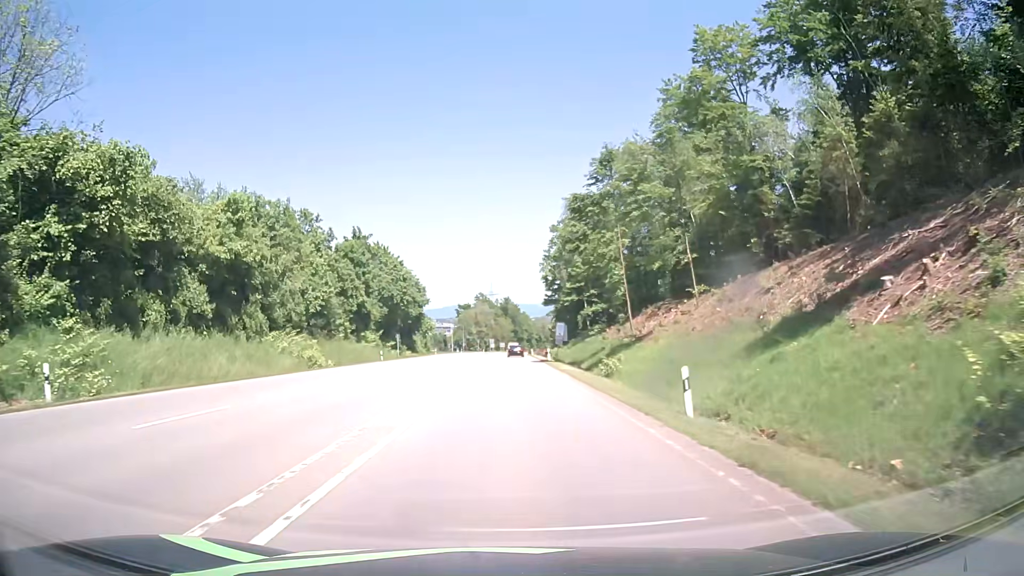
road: secondary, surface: asphalt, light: Day
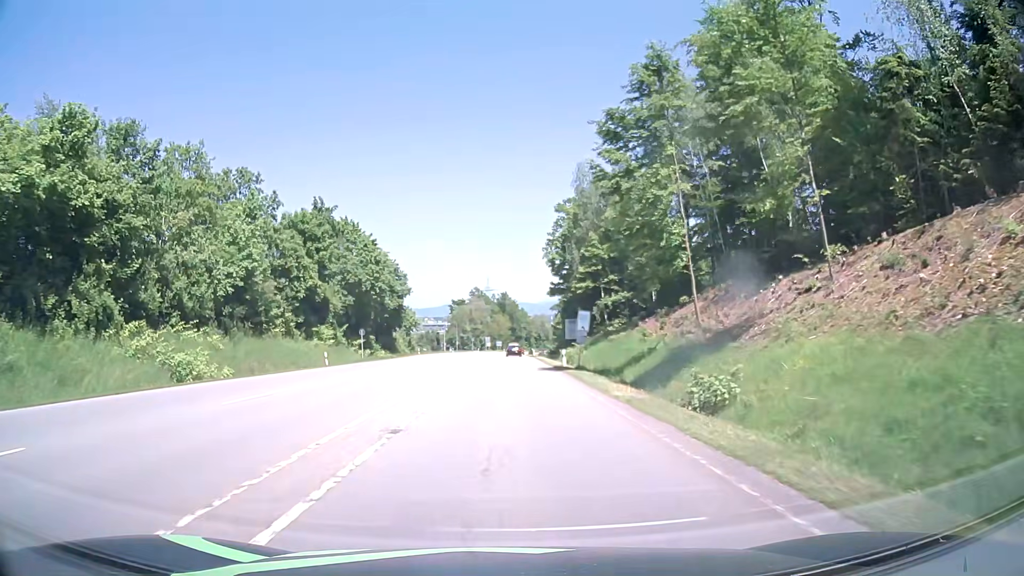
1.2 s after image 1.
(0.0, +18.4) m; 0°
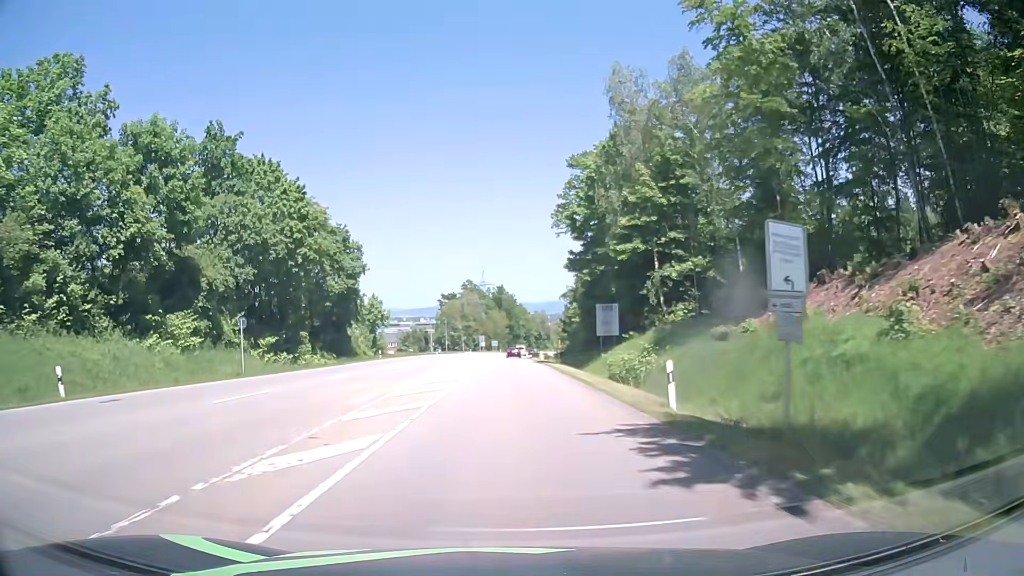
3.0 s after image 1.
(+0.1, +27.6) m; 0°
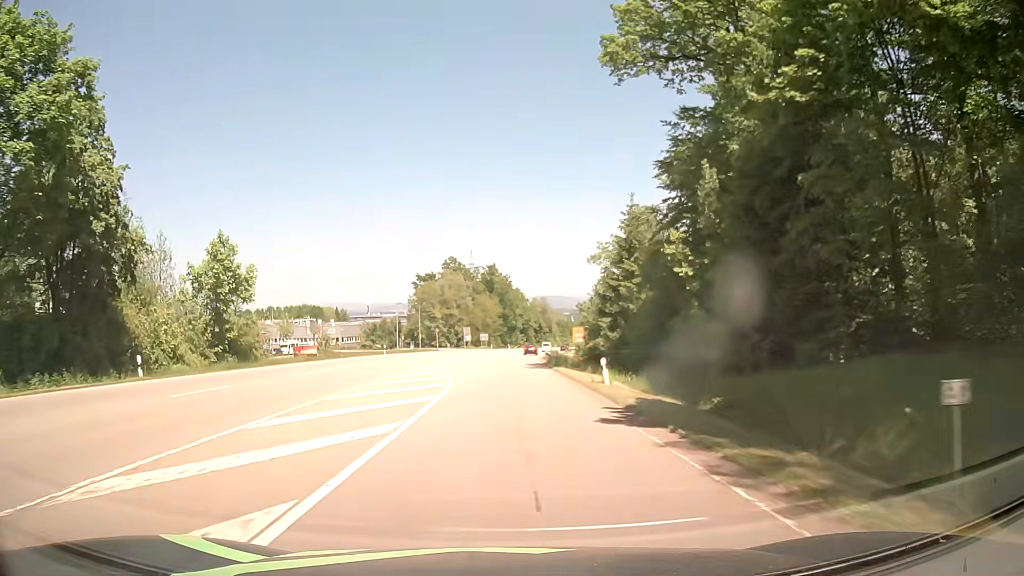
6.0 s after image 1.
(+0.2, +45.9) m; 0°
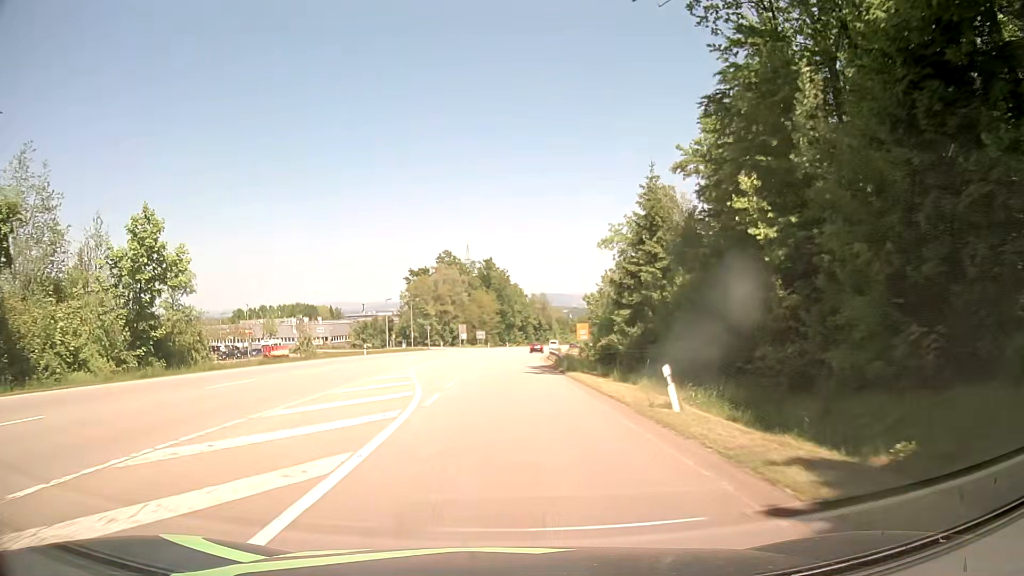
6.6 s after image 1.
(0.0, +9.2) m; +1°
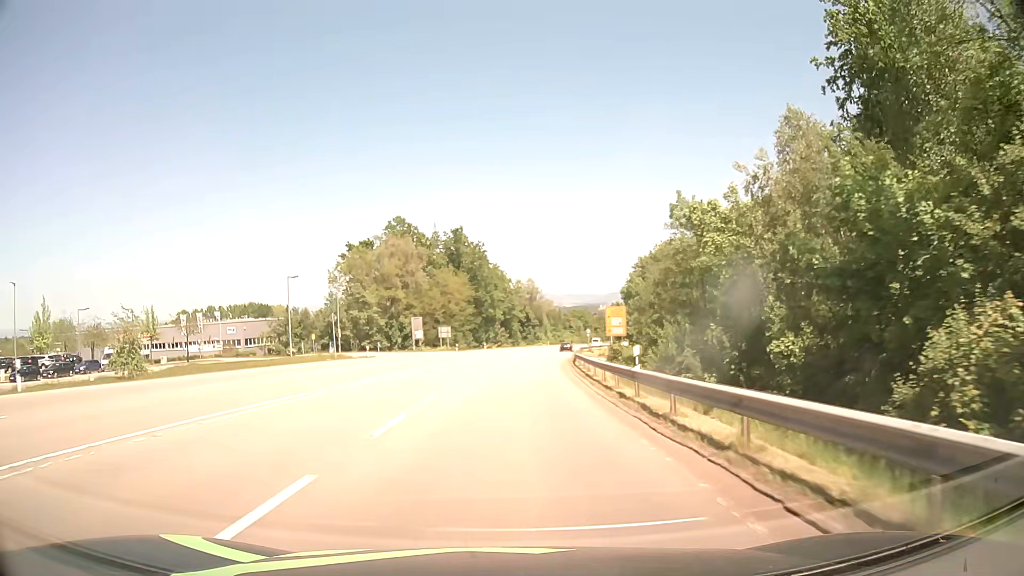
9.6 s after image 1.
(+0.4, +45.9) m; +1°
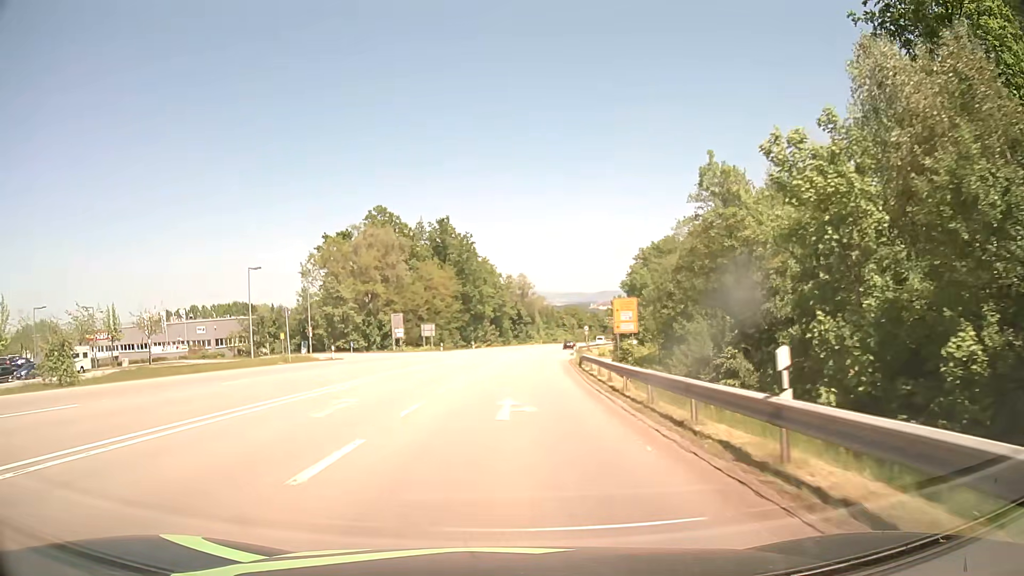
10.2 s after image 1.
(+0.1, +9.2) m; +1°
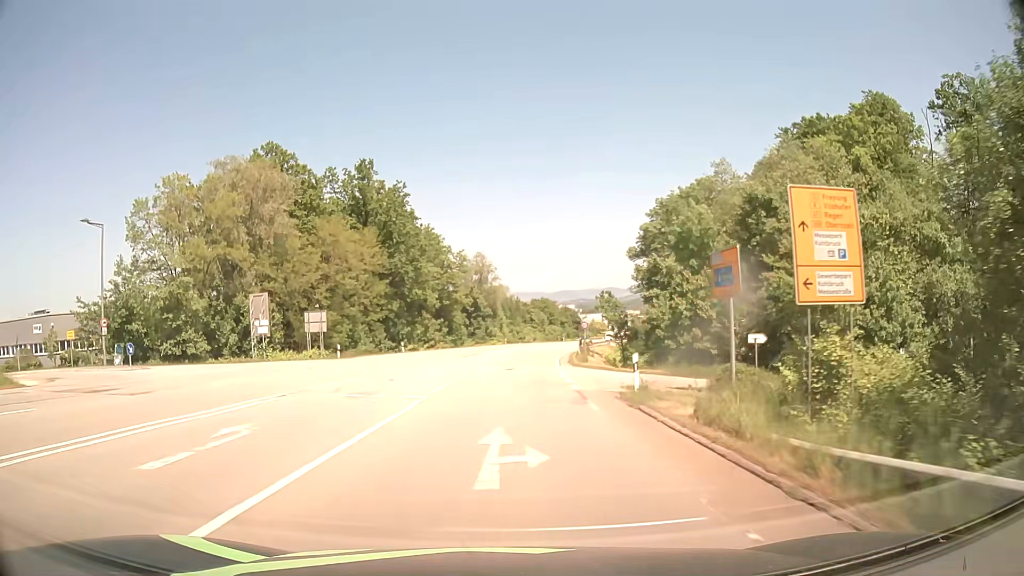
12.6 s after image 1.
(+1.3, +36.6) m; +4°
(0, +10) (0, +20) (+1, +30) (+1, +40) (+2, +50) (+3, +60) (+4, +70) (+6, +80) (+8, +90) (+10, +99) m
